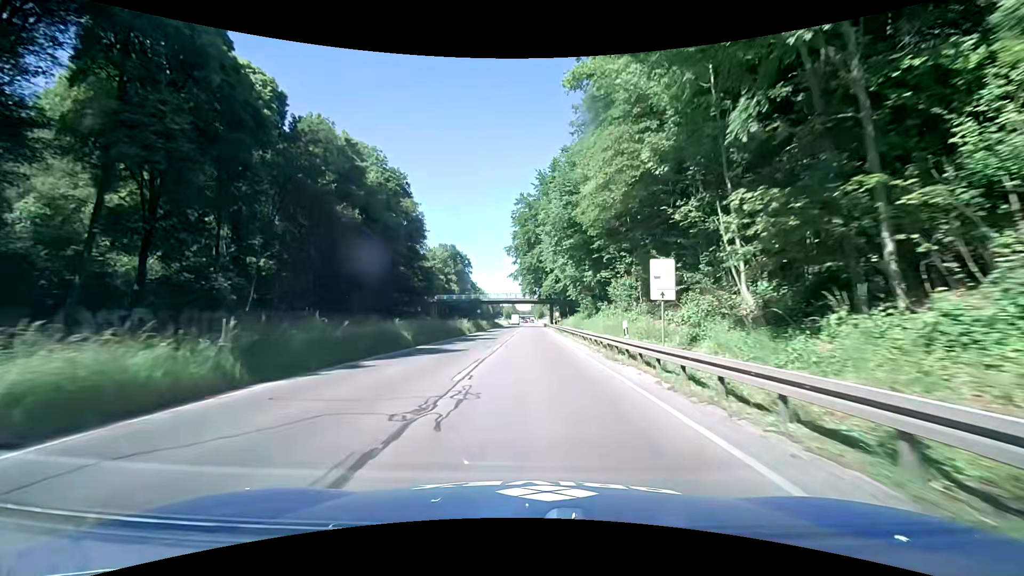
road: trunk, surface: asphalt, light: Day
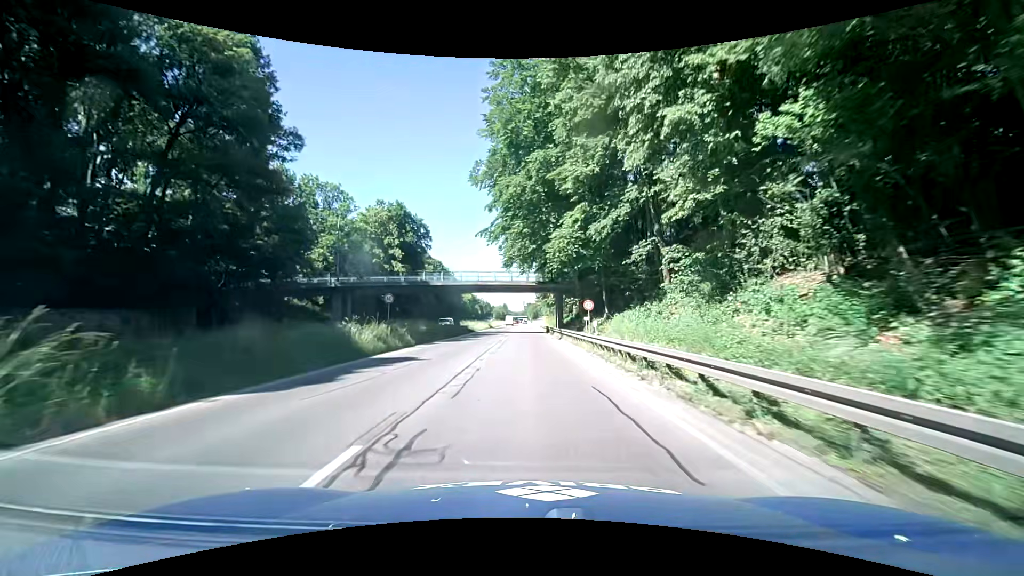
(+0.8, +46.0) m; +1°
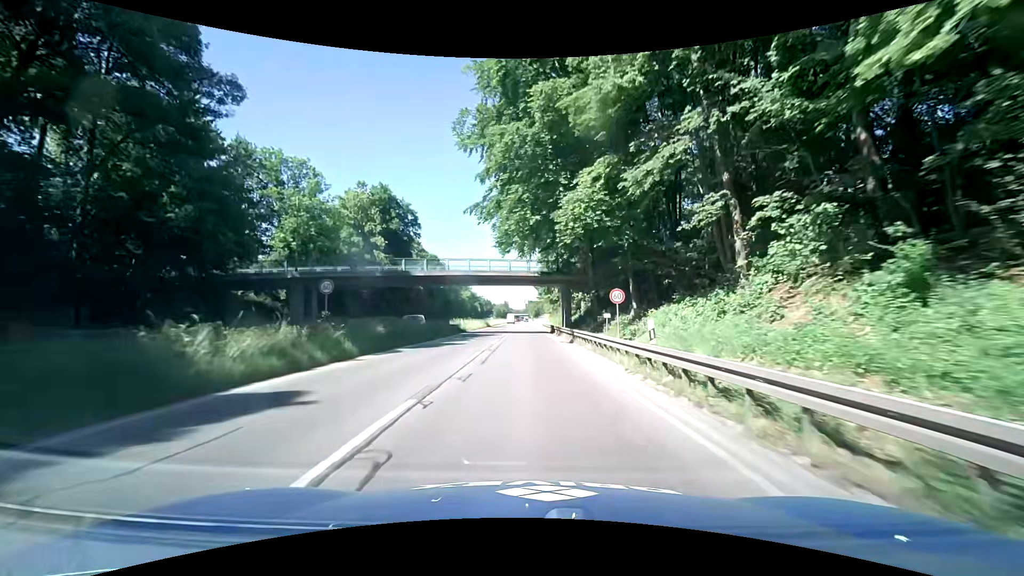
(+0.1, +9.3) m; 0°
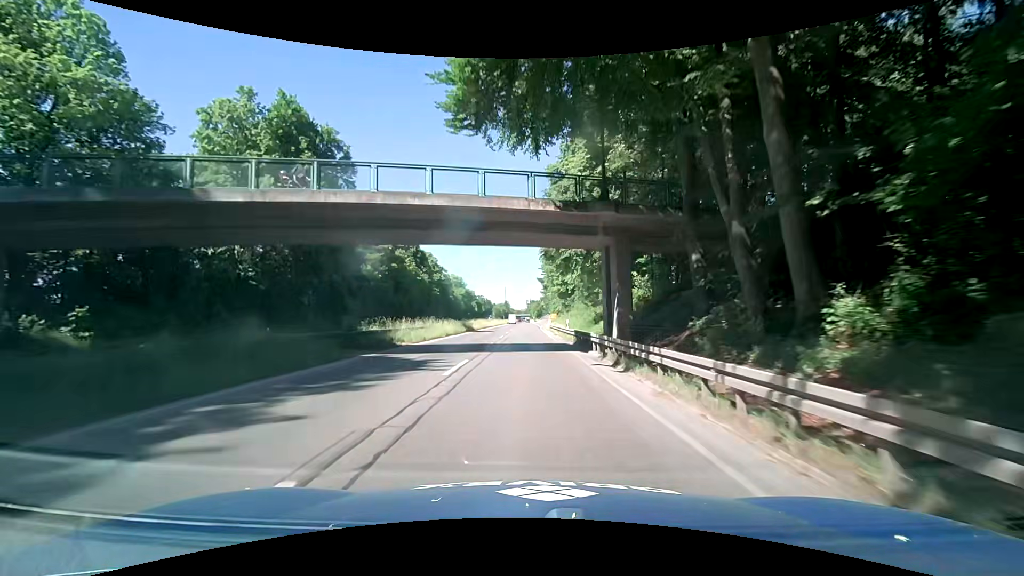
(-0.2, +28.1) m; -1°
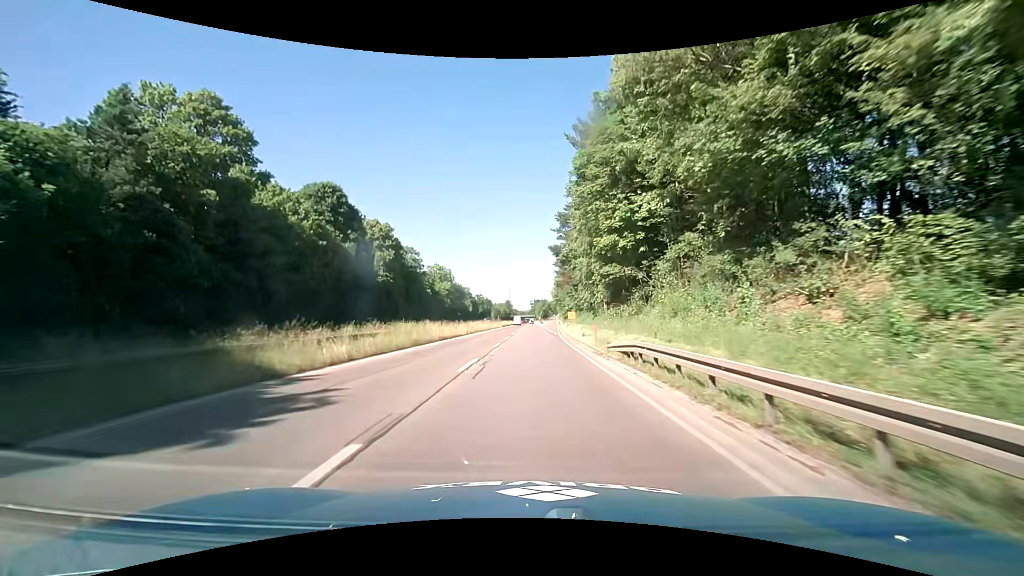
(-0.3, +47.2) m; 0°
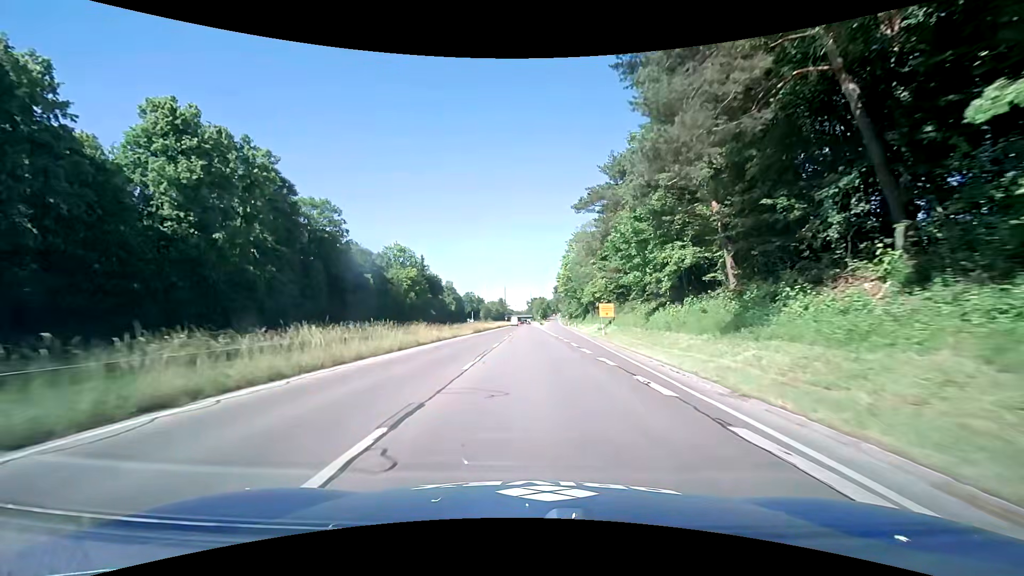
(-0.5, +47.2) m; 0°
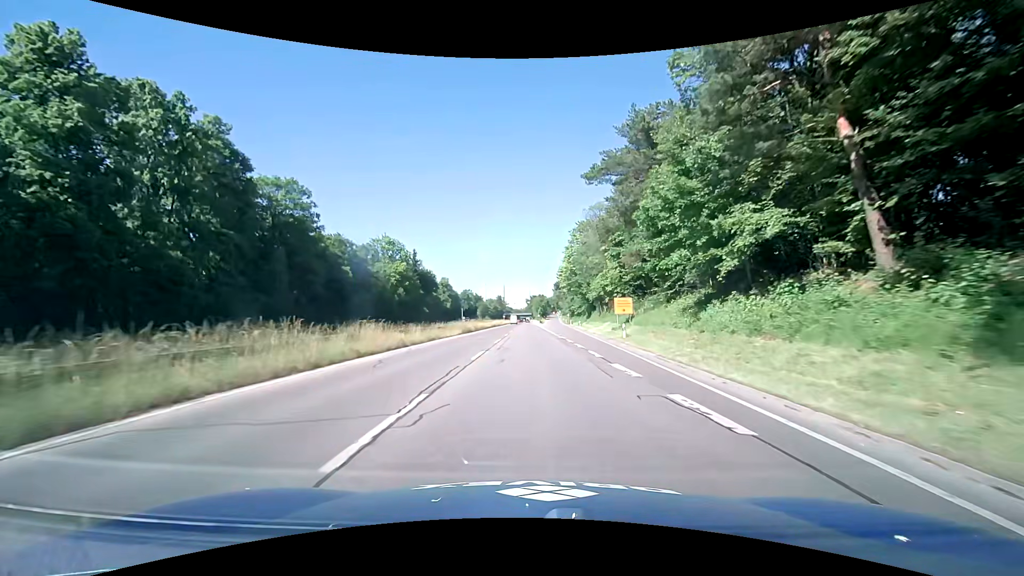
(0.0, +9.4) m; +1°
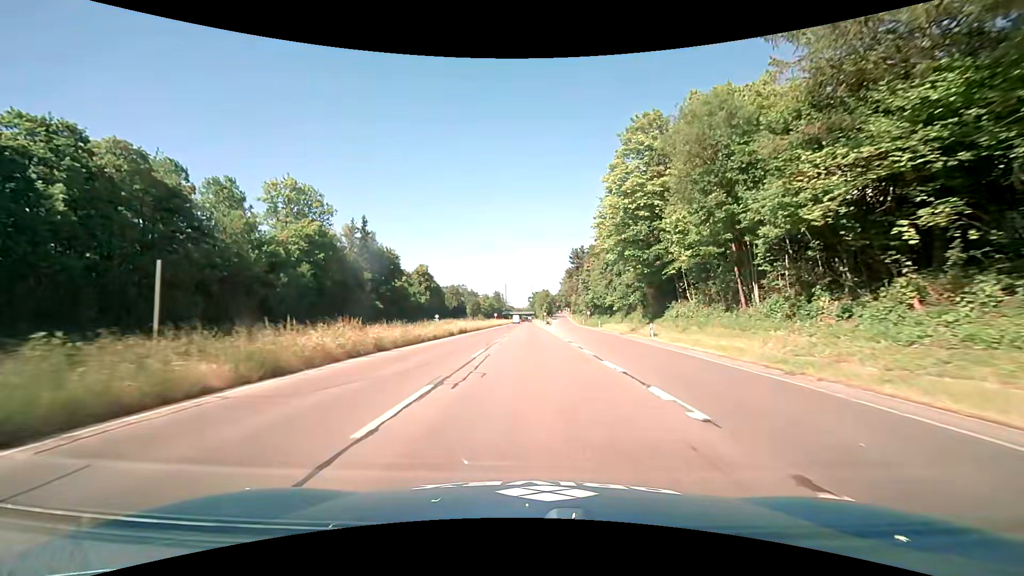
(-0.6, +47.1) m; -1°
(0, +10) (0, +20) (0, +30) (0, +40) (0, +50) (-1, +60) (-1, +70) (-1, +80) (-1, +90) (-1, +100) m
